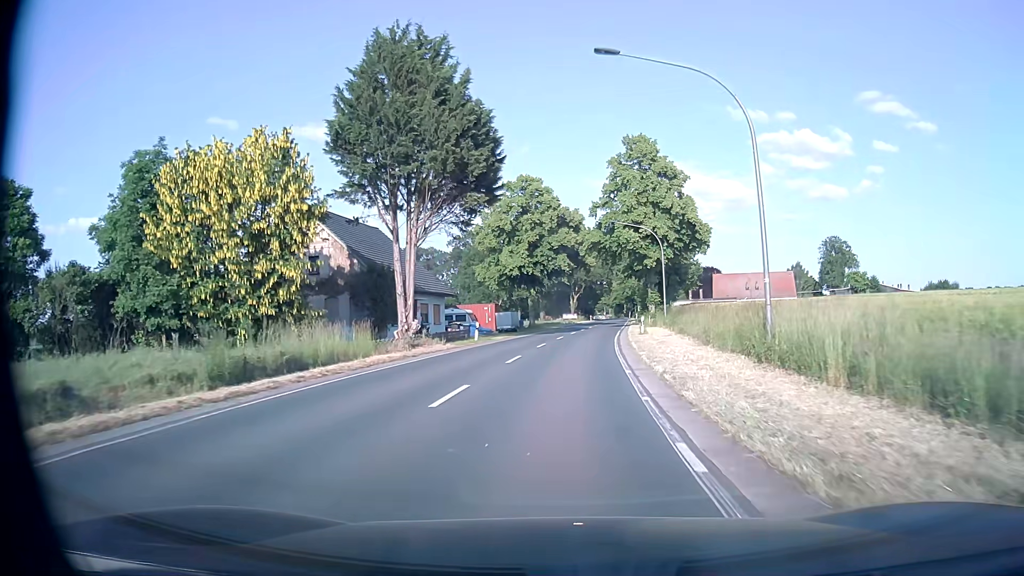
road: secondary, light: Day
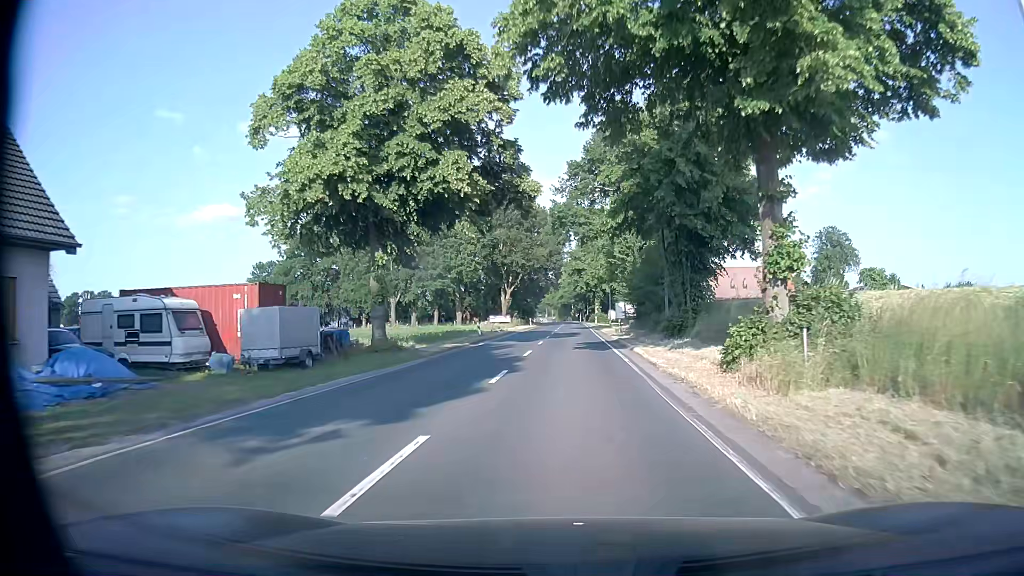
(+1.9, +40.3) m; +5°
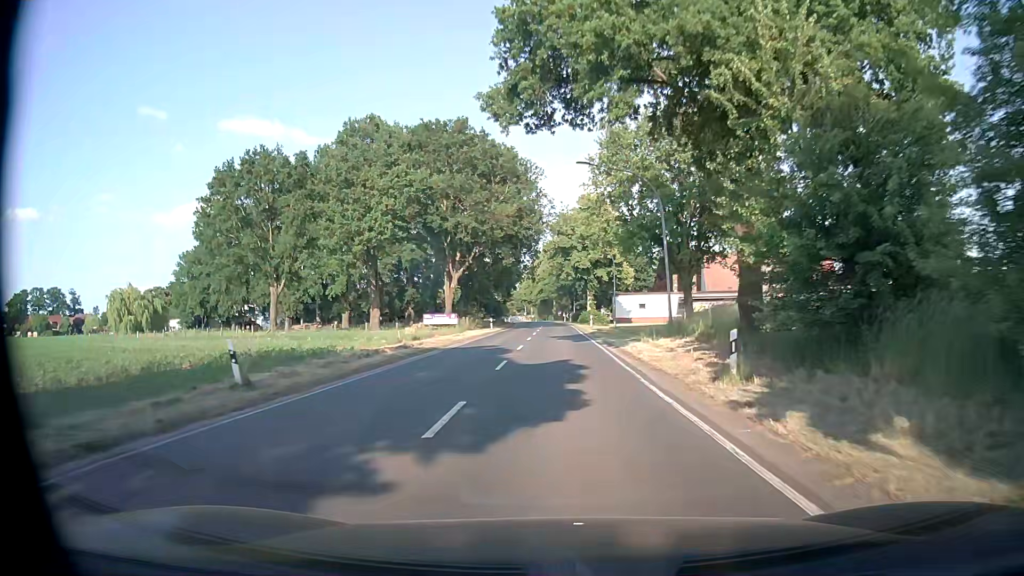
(+0.5, +32.4) m; +1°
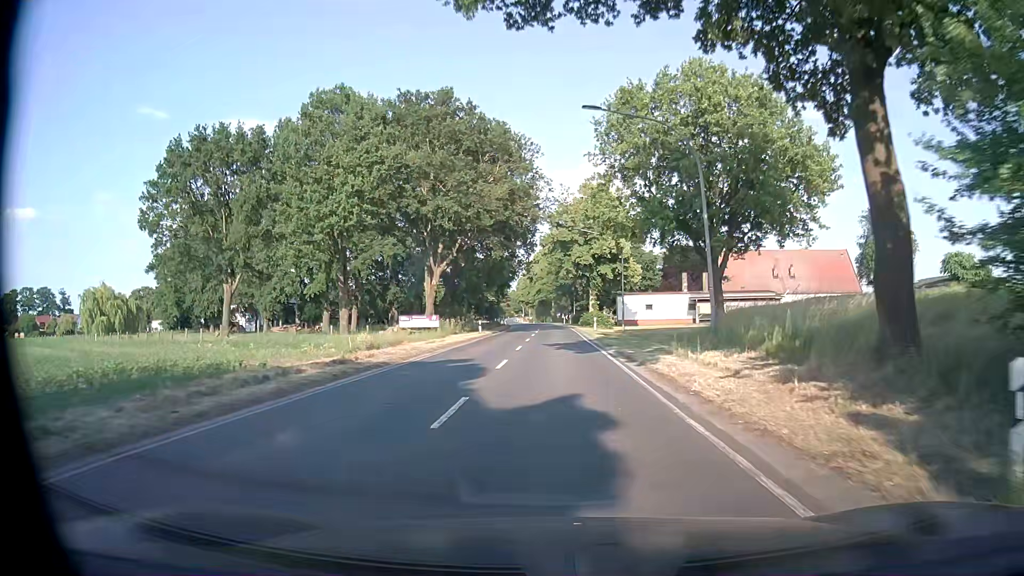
(0.0, +8.1) m; 0°
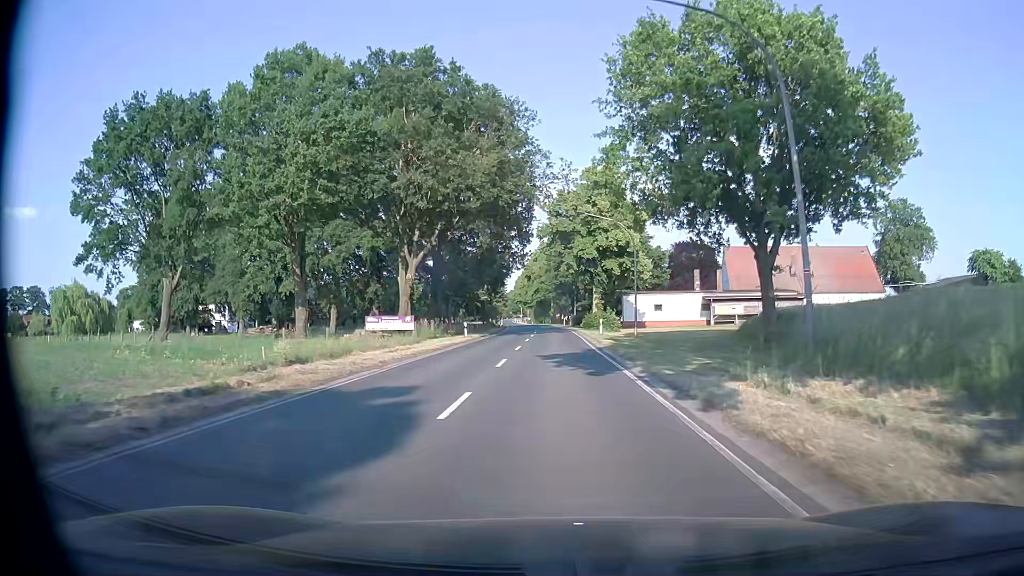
(0.0, +8.1) m; 0°
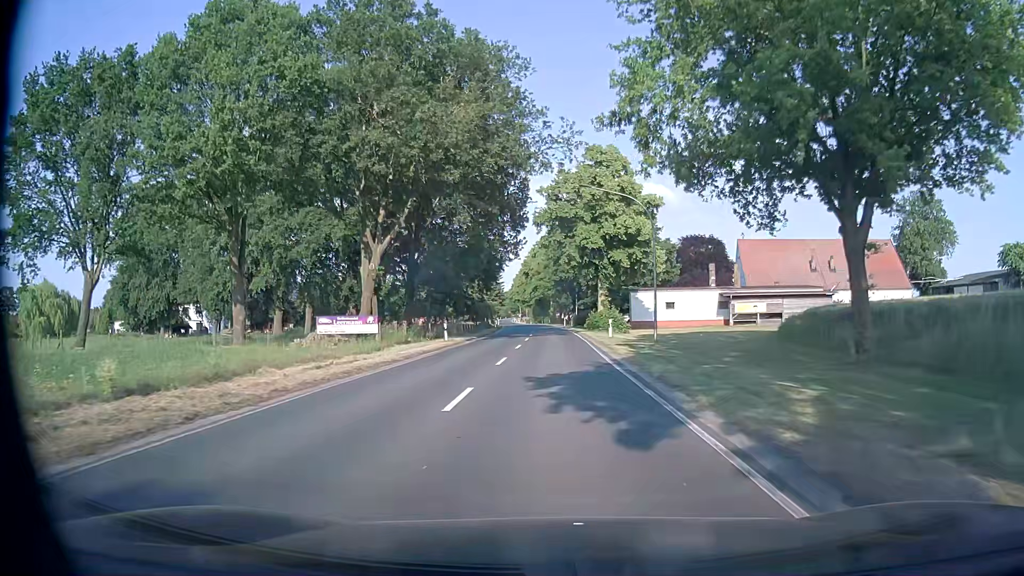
(+0.1, +8.1) m; 0°
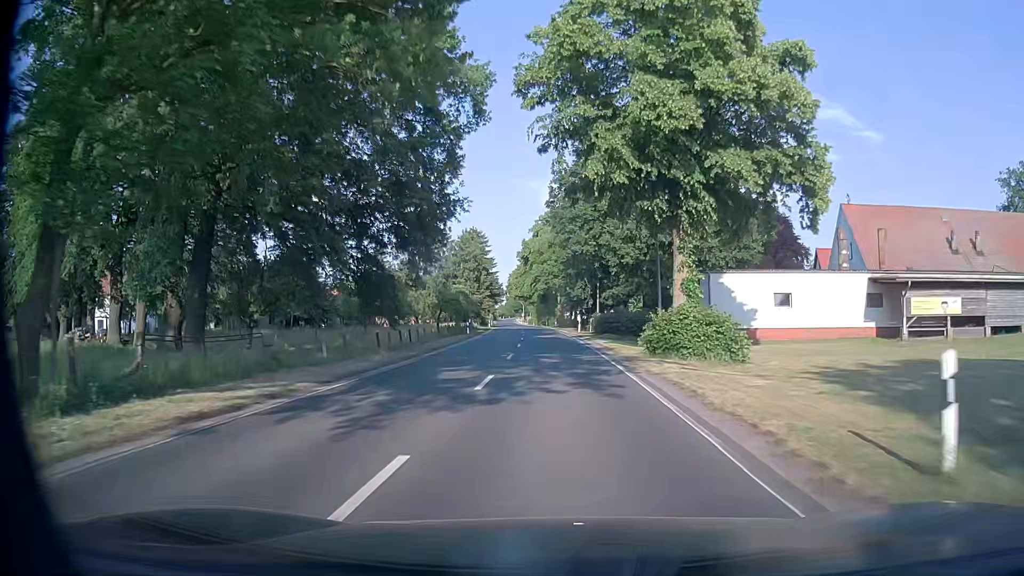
(-0.2, +32.5) m; -1°
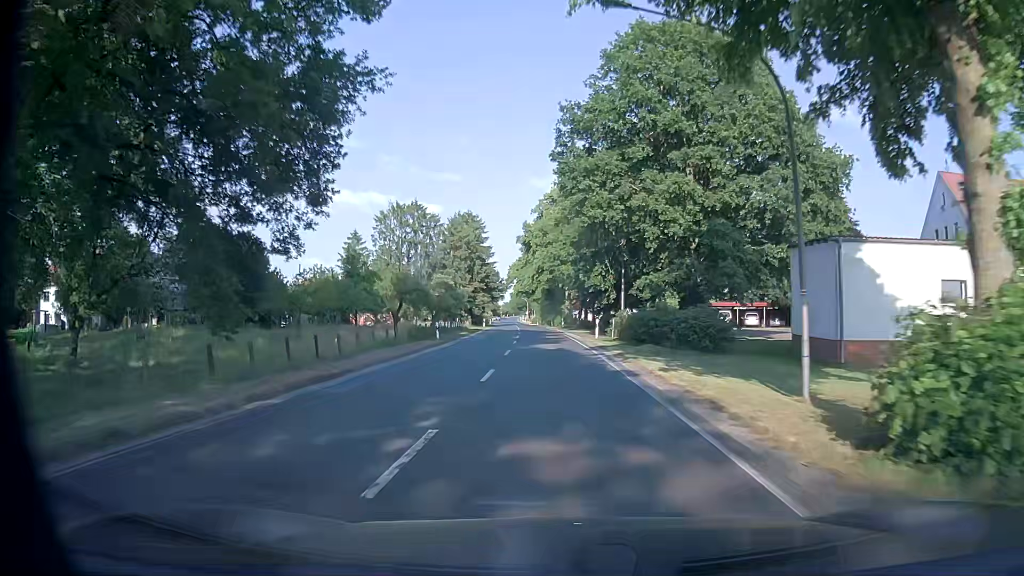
(-0.1, +16.2) m; 0°
(0, +10) (0, +20) (-1, +30) (-1, +40) (-2, +50) (-2, +60) (-3, +70) (-3, +80) (-4, +90) (-5, +100) m
